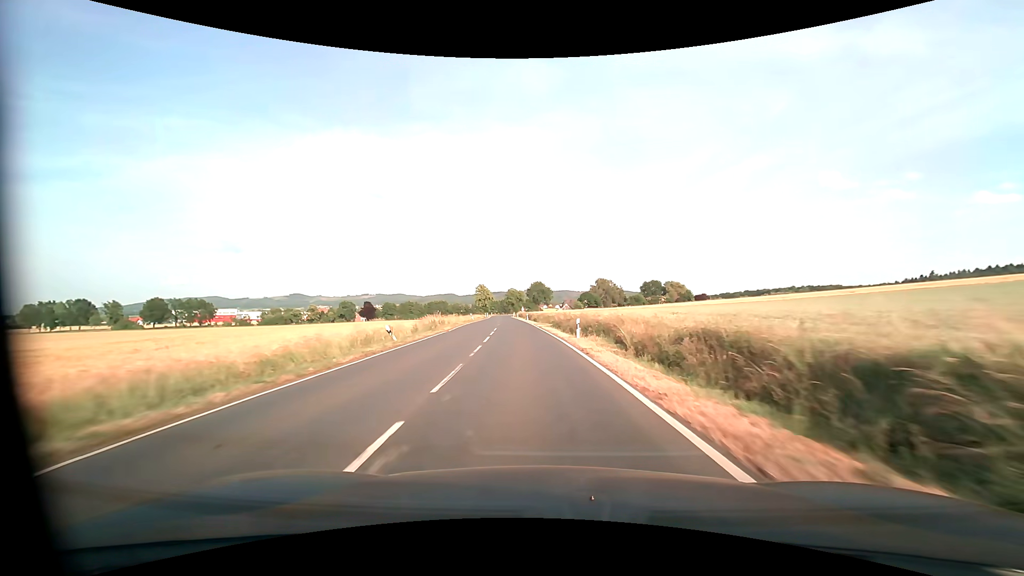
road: primary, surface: asphalt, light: Day
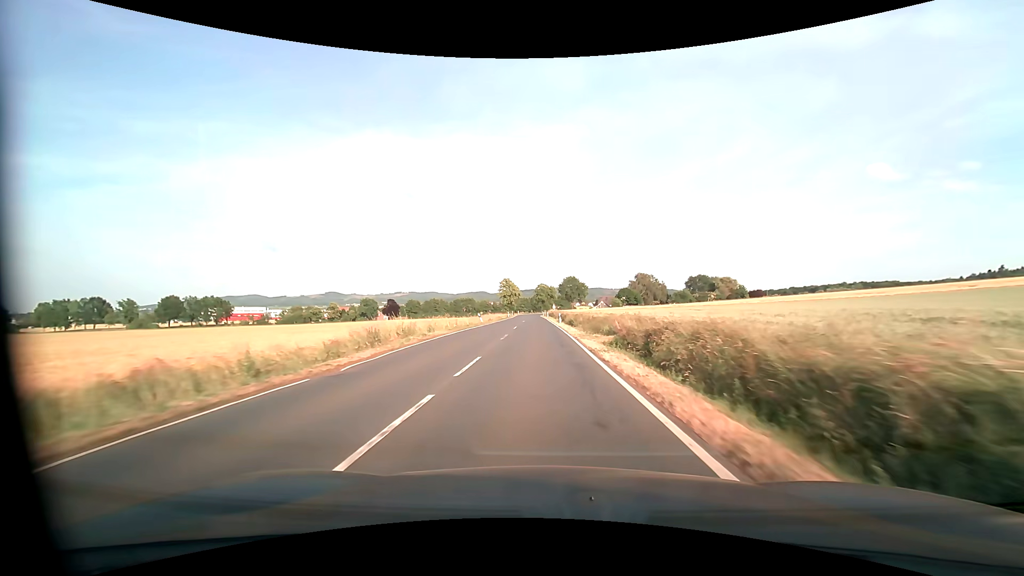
(-0.8, +22.6) m; -4°
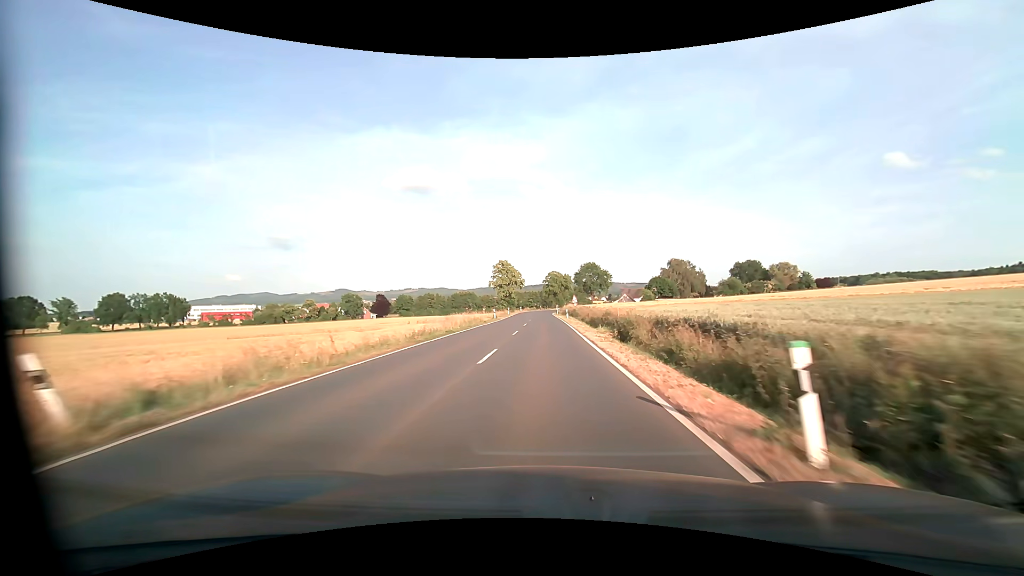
(-0.8, +45.9) m; -1°
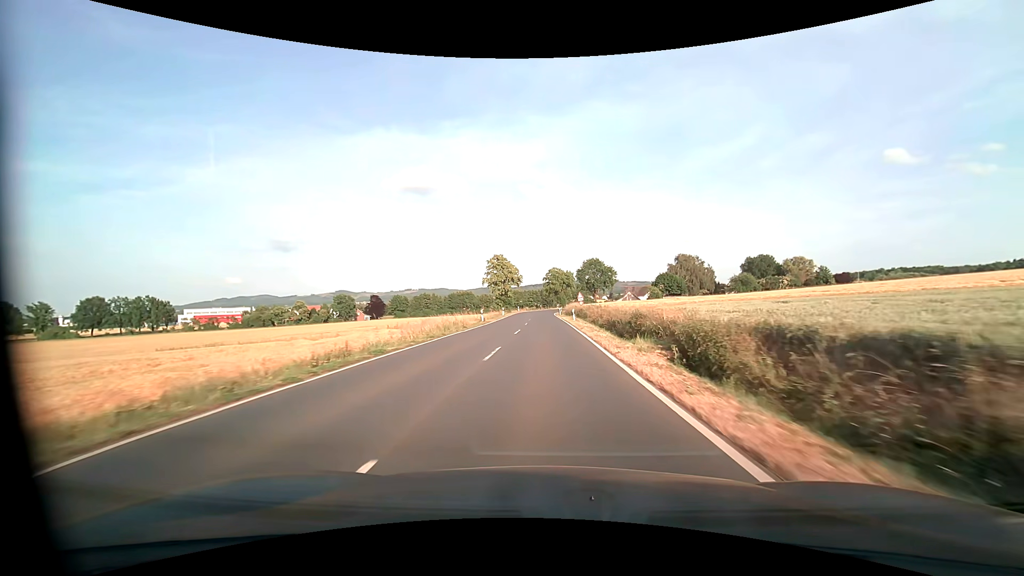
(0.0, +11.2) m; 0°
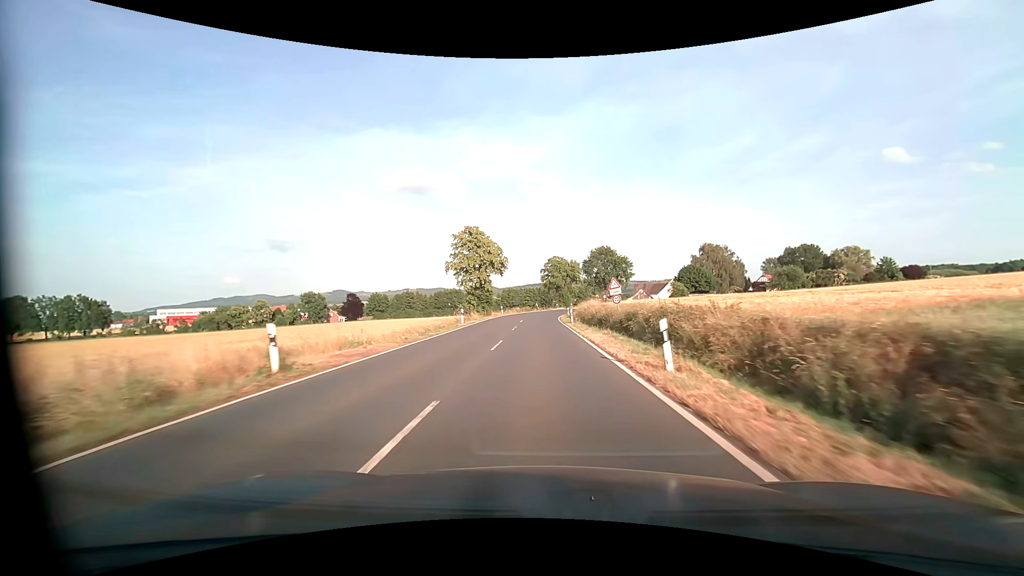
(0.0, +33.0) m; 0°
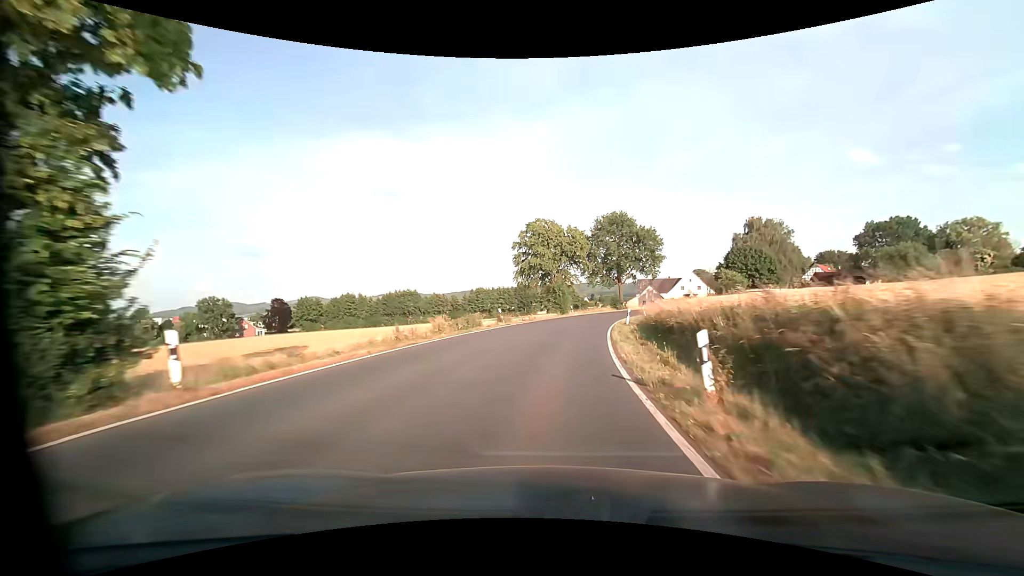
(+0.2, +52.8) m; +2°
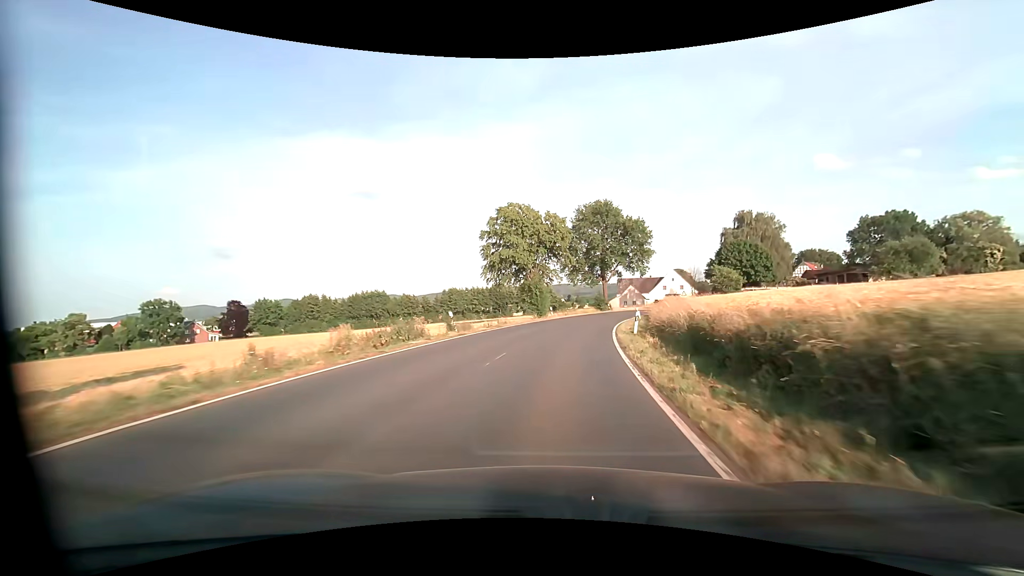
(+0.2, +10.2) m; +3°
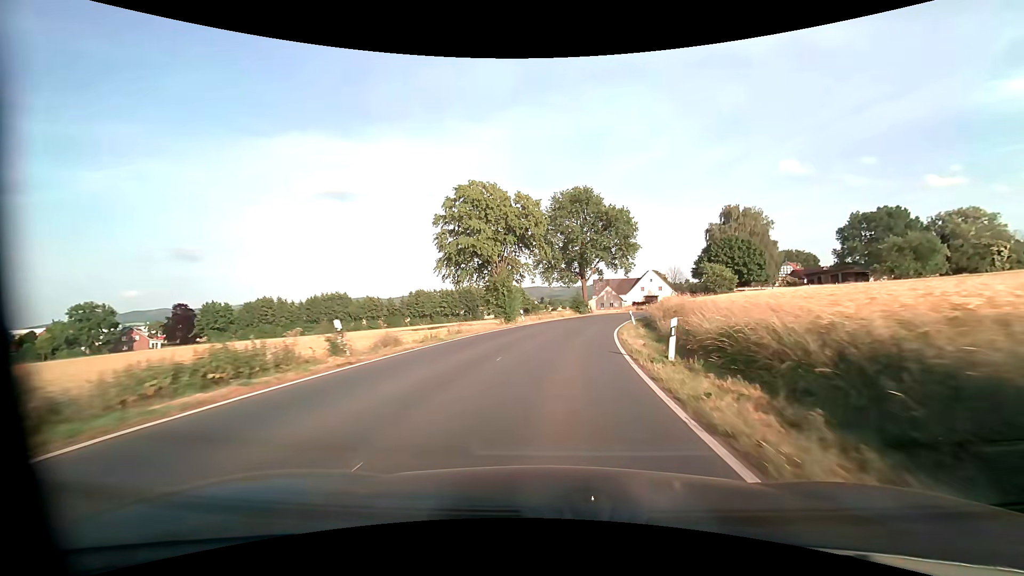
(+0.3, +10.2) m; +3°
(0, +10) (+1, +20) (+2, +30) (+4, +40) (+7, +49) (+10, +59) (+14, +68) (+19, +77) (+23, +86) (+28, +95) m
